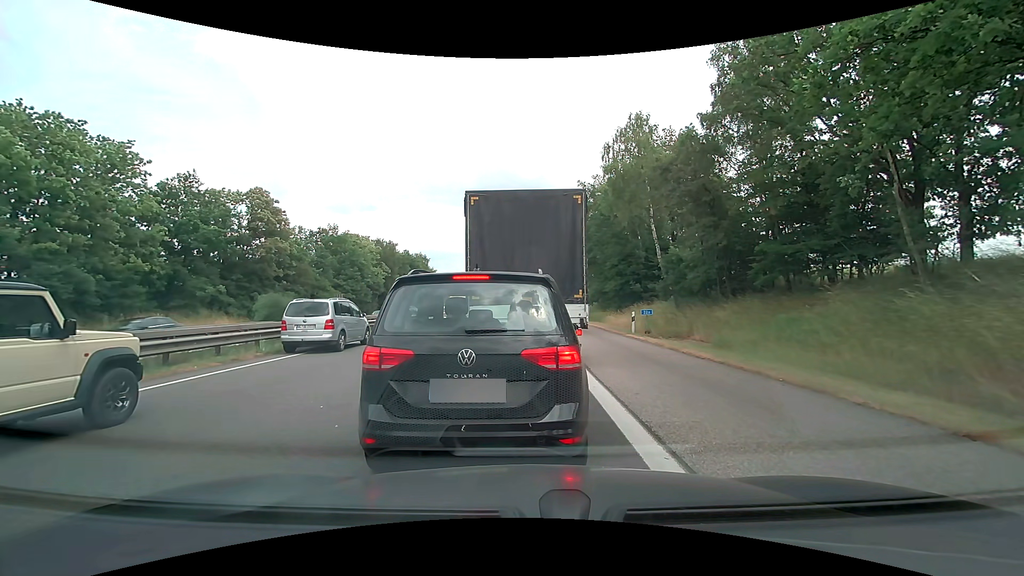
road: motorway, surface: asphalt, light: Day
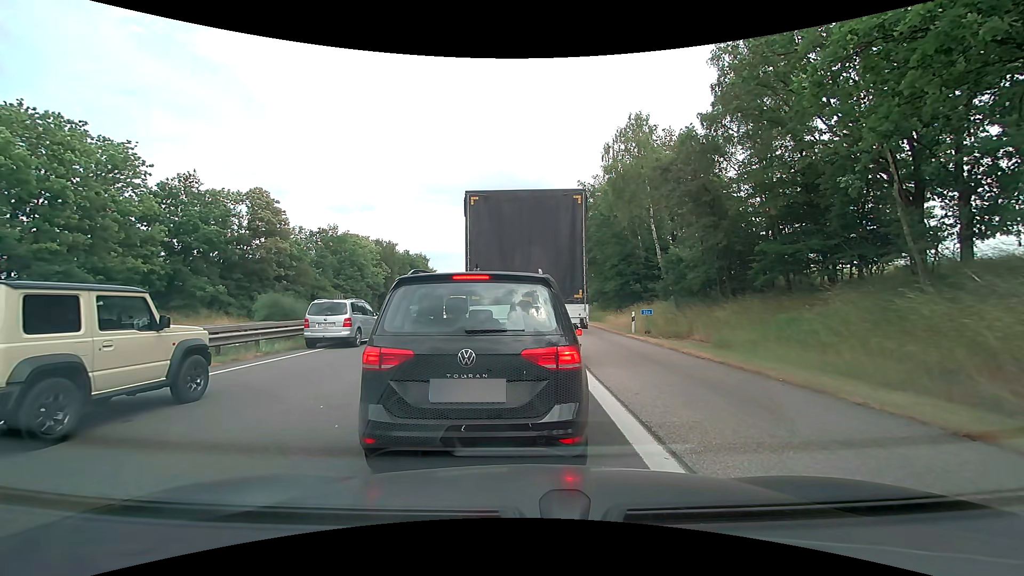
(0.0, 0.0) m; 0°
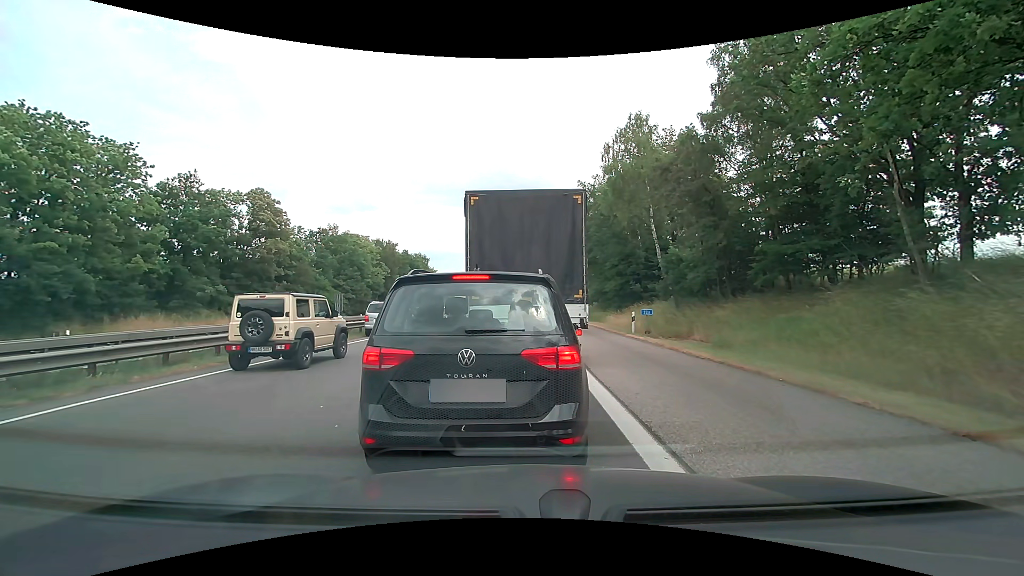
(0.0, 0.0) m; 0°
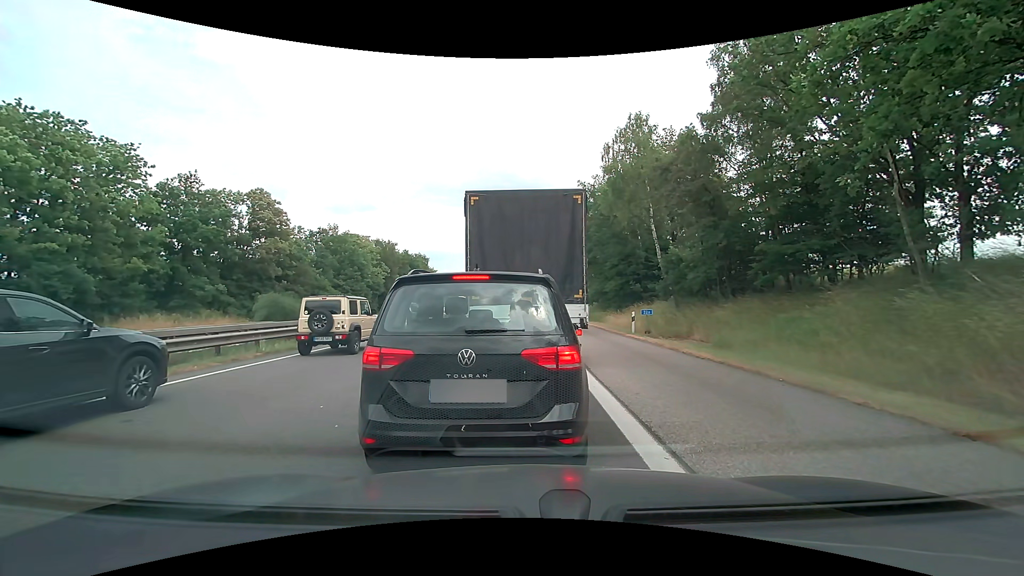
(0.0, 0.0) m; 0°
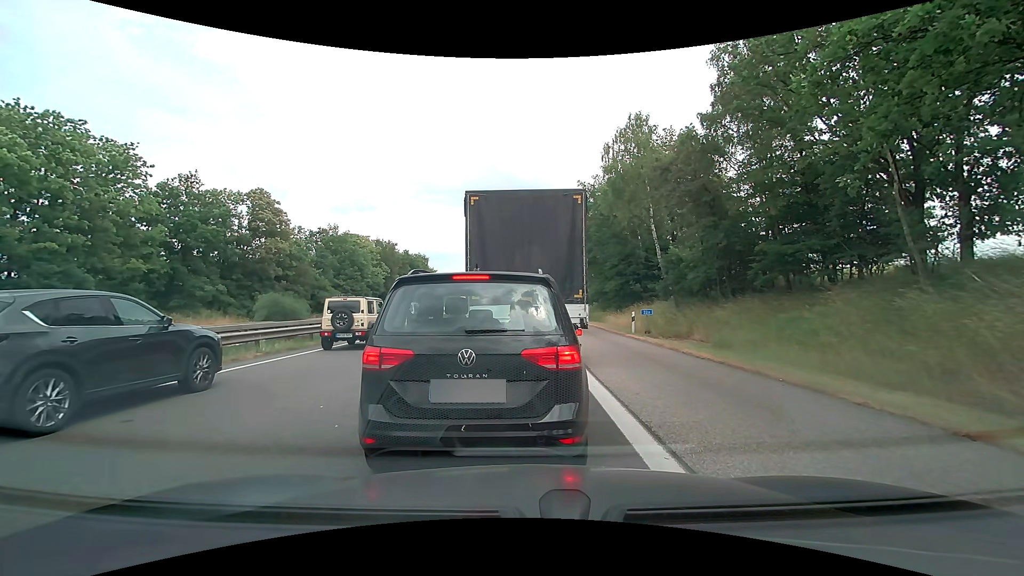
(0.0, 0.0) m; 0°
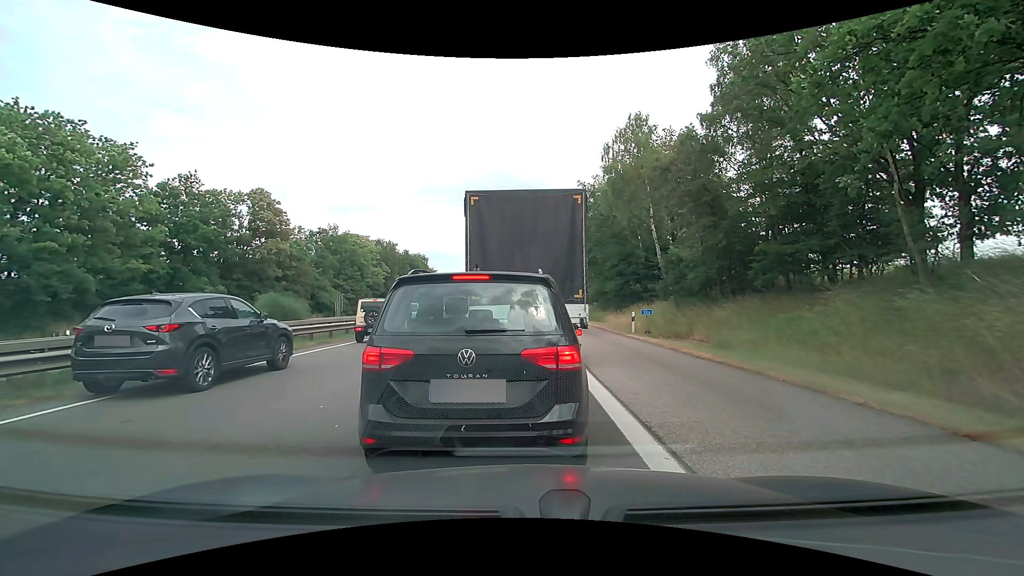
(0.0, 0.0) m; 0°
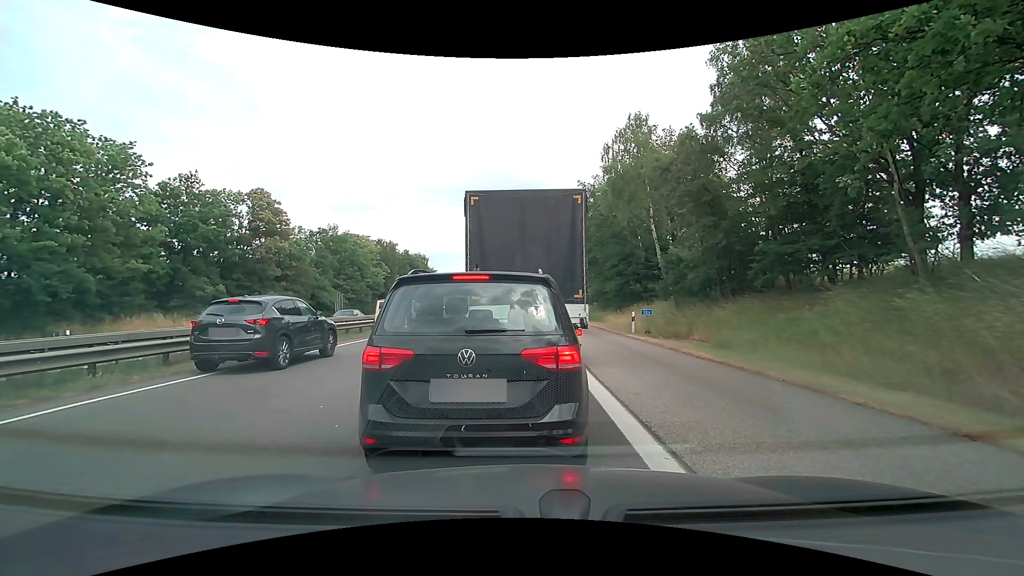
(0.0, 0.0) m; 0°
